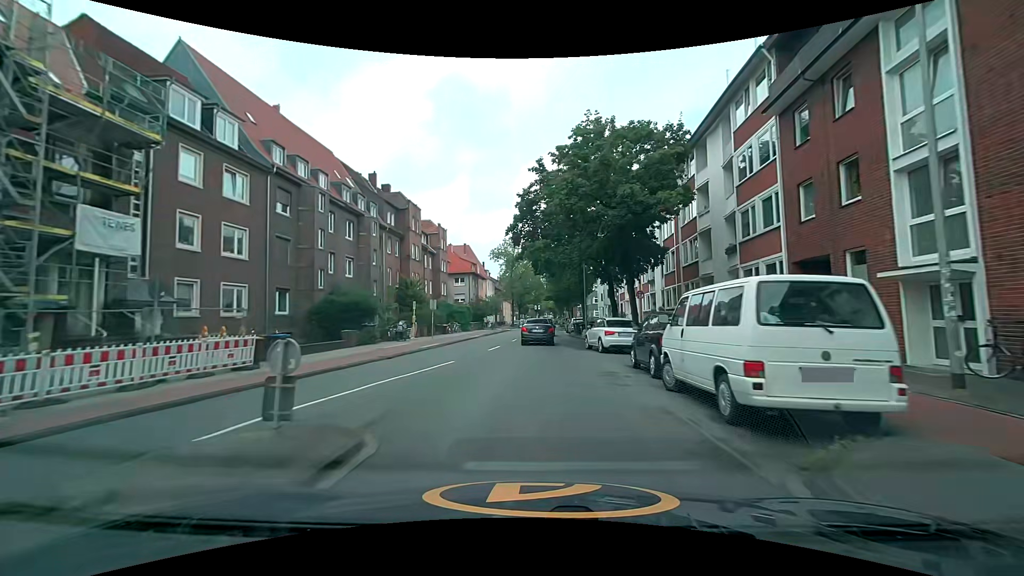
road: tertiary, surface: asphalt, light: Day
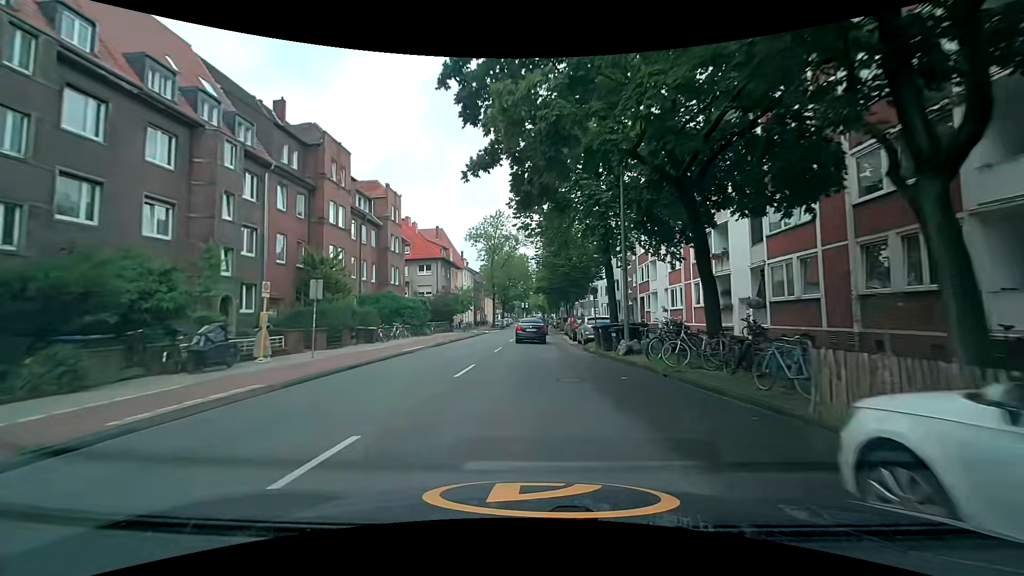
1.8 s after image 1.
(+0.3, +19.5) m; +1°
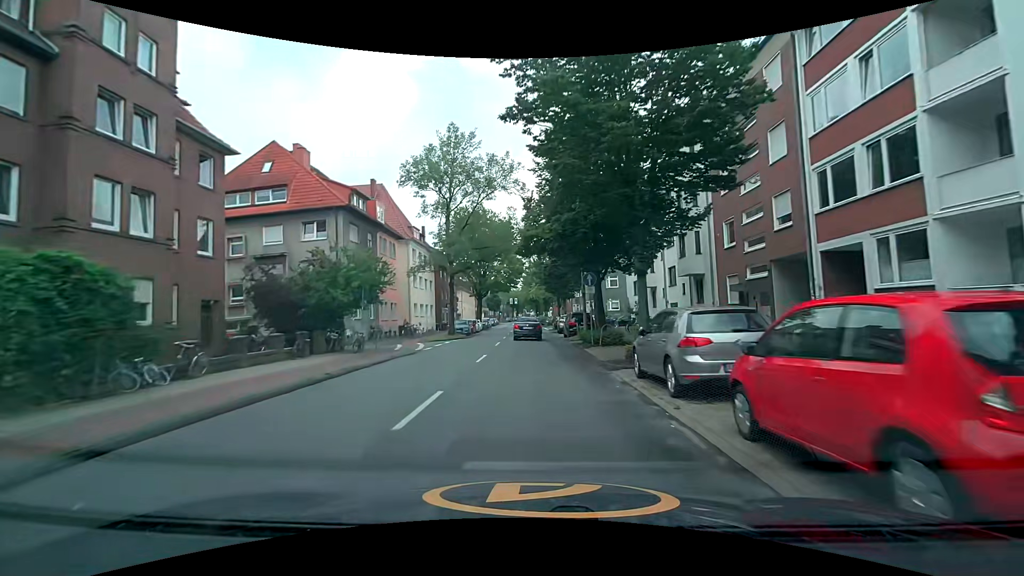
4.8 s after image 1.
(+0.6, +32.4) m; +1°
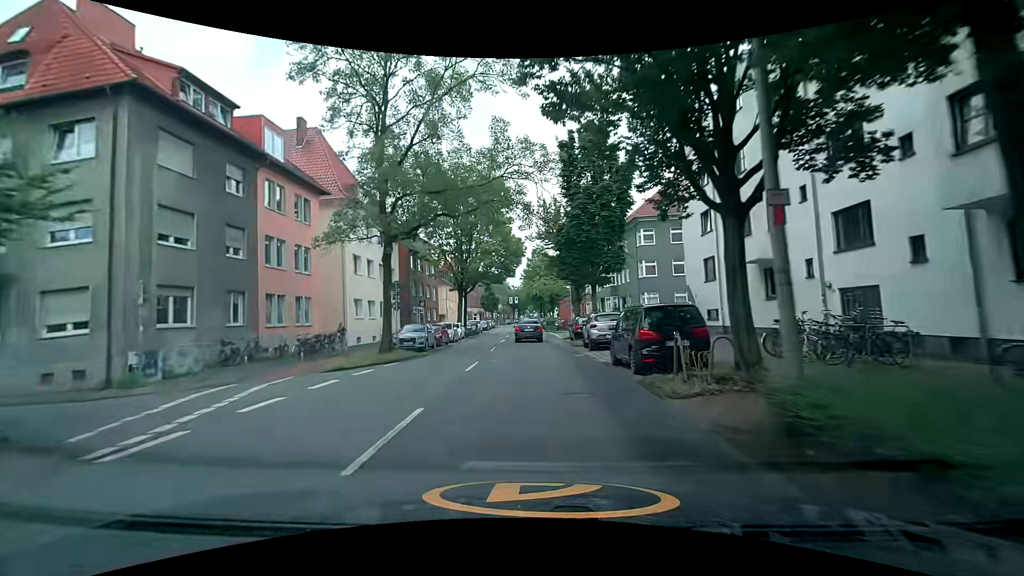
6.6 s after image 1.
(-0.1, +19.6) m; -1°
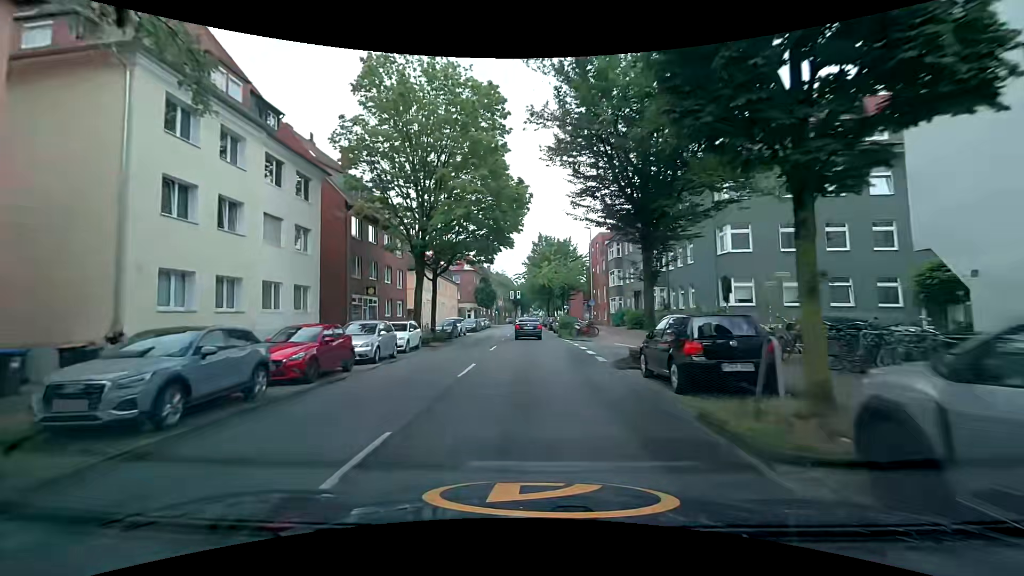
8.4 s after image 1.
(0.0, +19.5) m; -1°
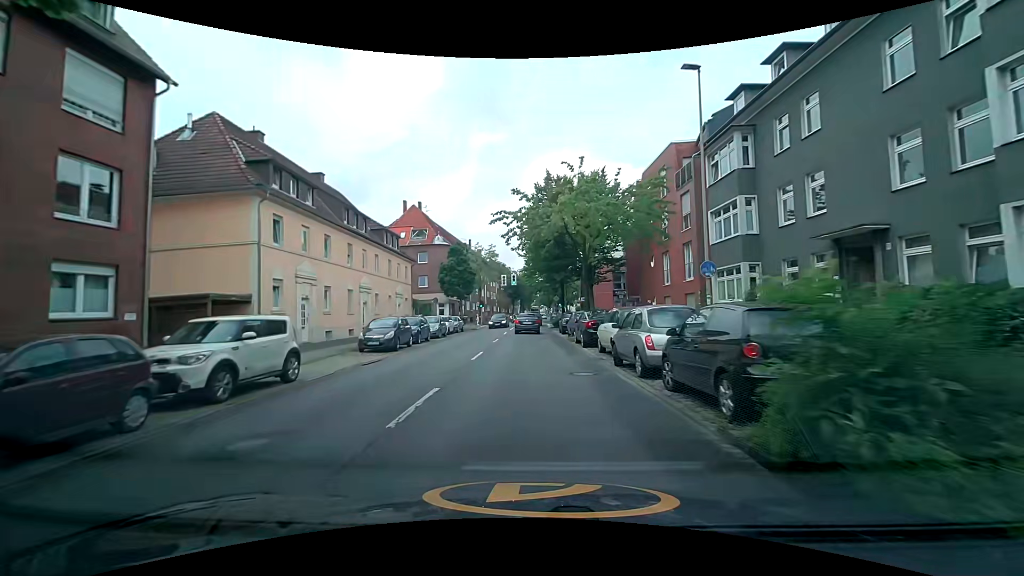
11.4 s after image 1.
(+0.3, +32.6) m; +1°
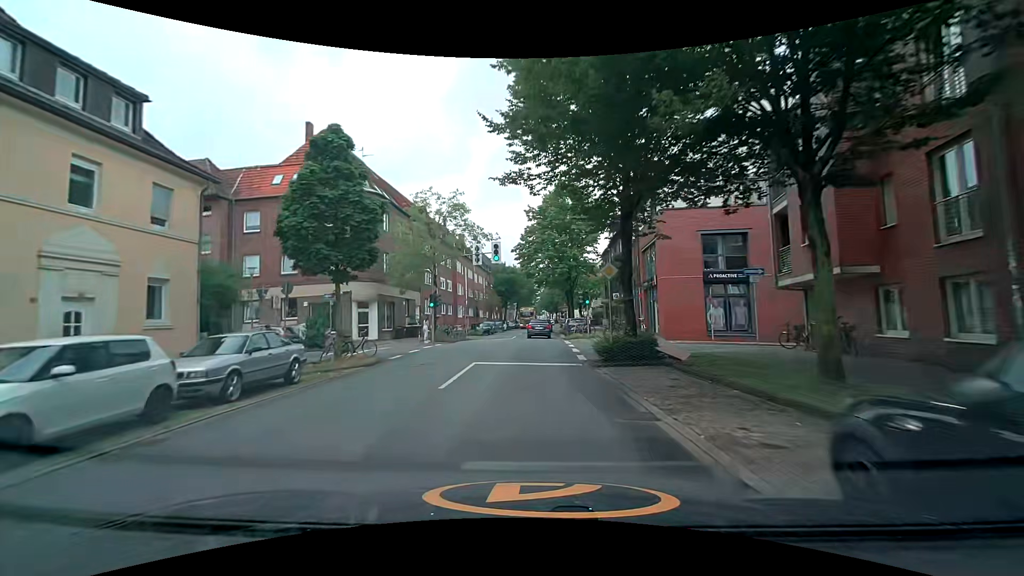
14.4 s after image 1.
(-0.2, +32.0) m; 0°
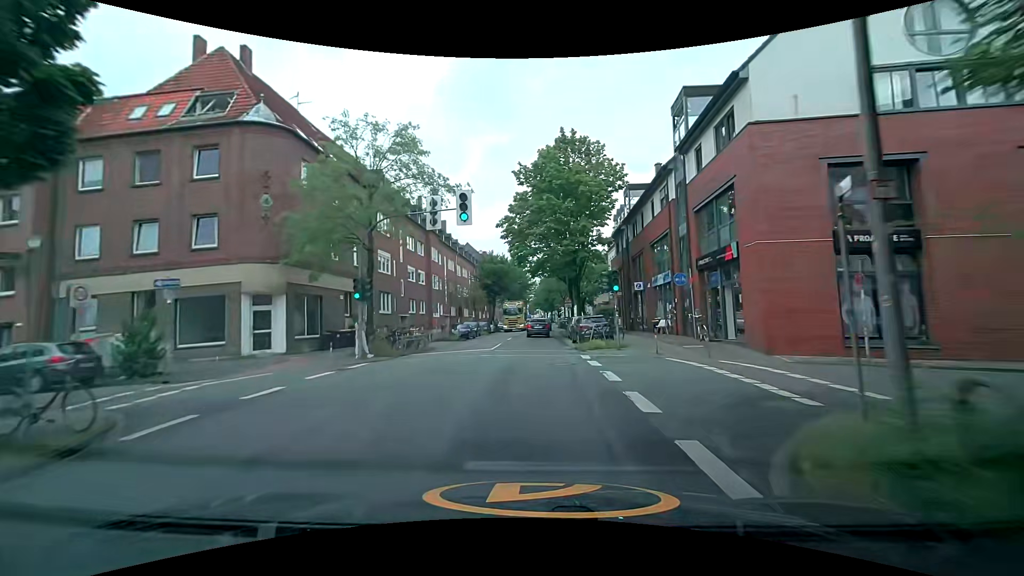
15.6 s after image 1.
(0.0, +13.0) m; +1°
(0, +10) (0, +20) (0, +30) (0, +40) (+1, +50) (+1, +60) (+1, +70) (+1, +80) (+2, +90) (+2, +100) m
